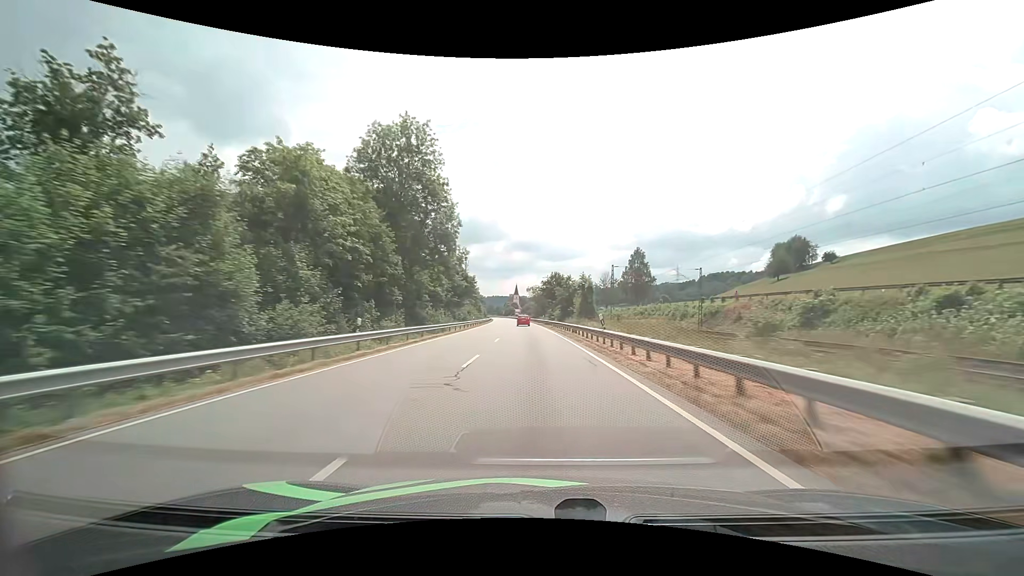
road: primary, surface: asphalt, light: Day
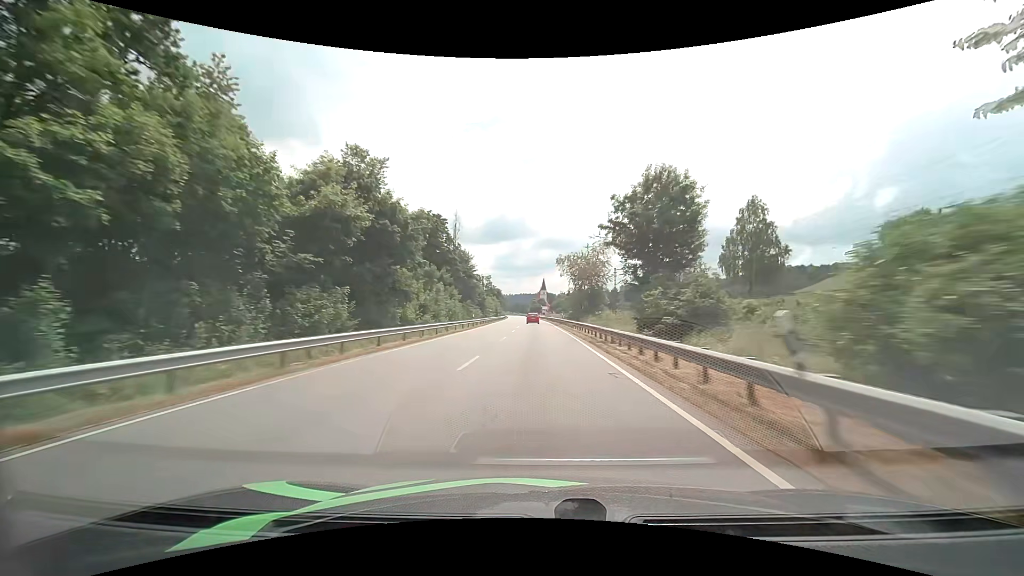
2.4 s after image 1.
(-1.5, +62.4) m; -3°
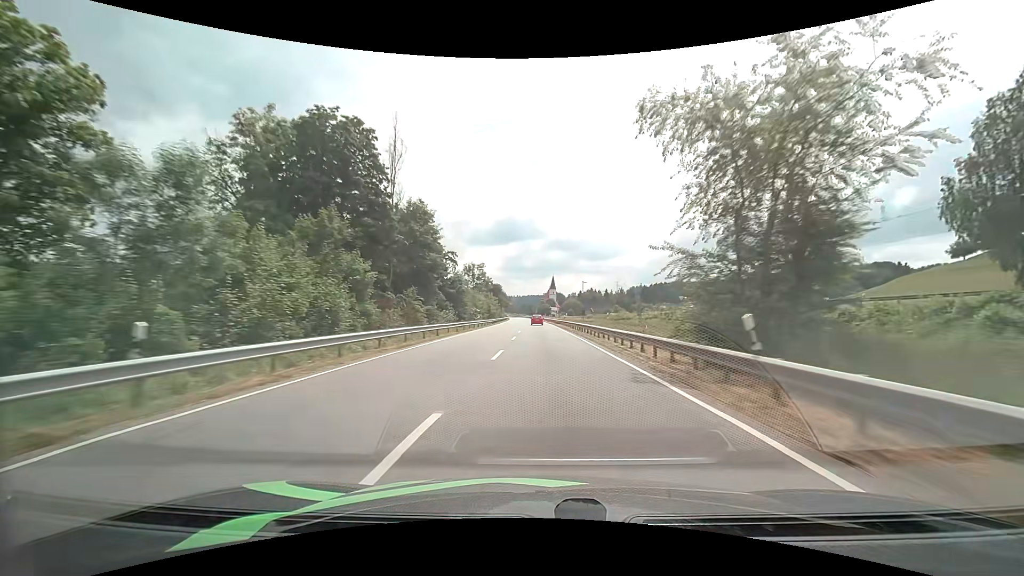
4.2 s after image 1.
(-0.8, +45.7) m; -1°
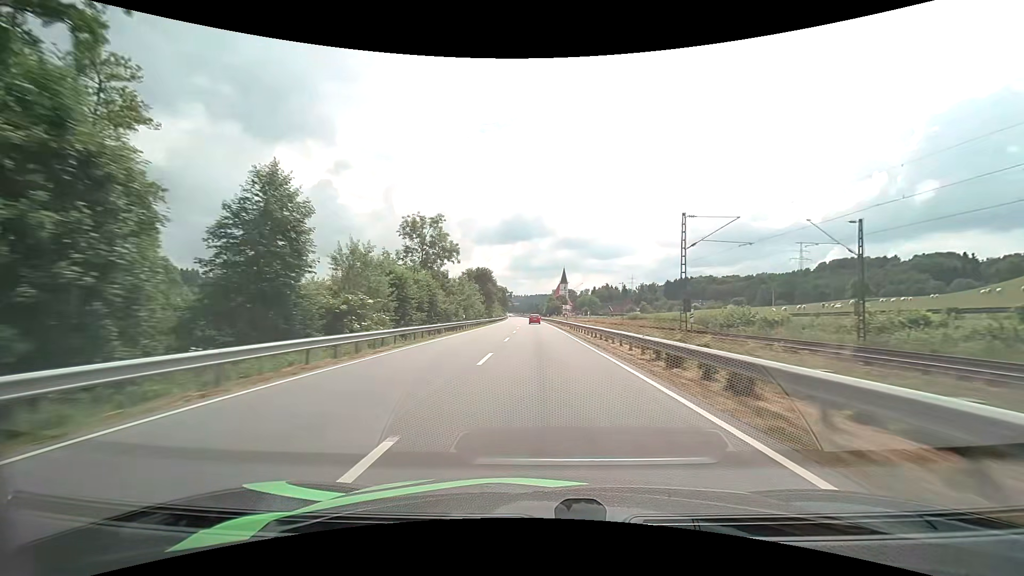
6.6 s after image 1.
(0.0, +62.0) m; -1°
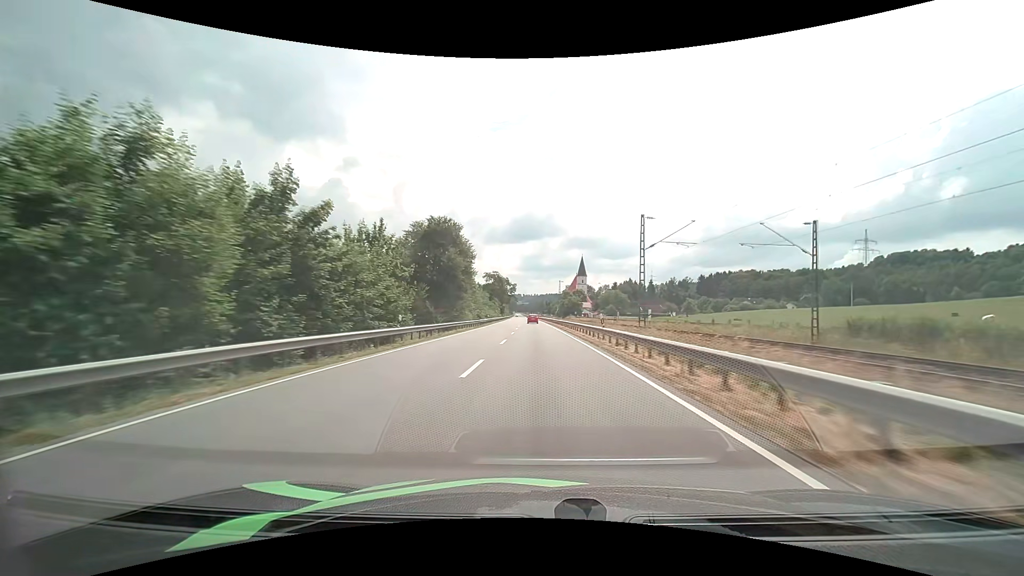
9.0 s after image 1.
(-0.9, +63.2) m; -1°
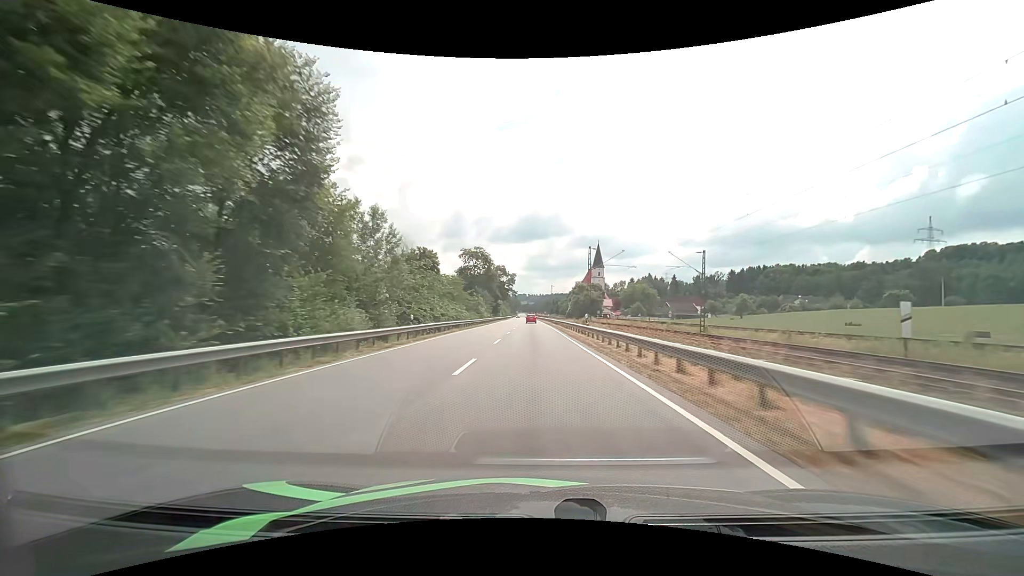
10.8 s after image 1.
(-0.2, +48.0) m; 0°
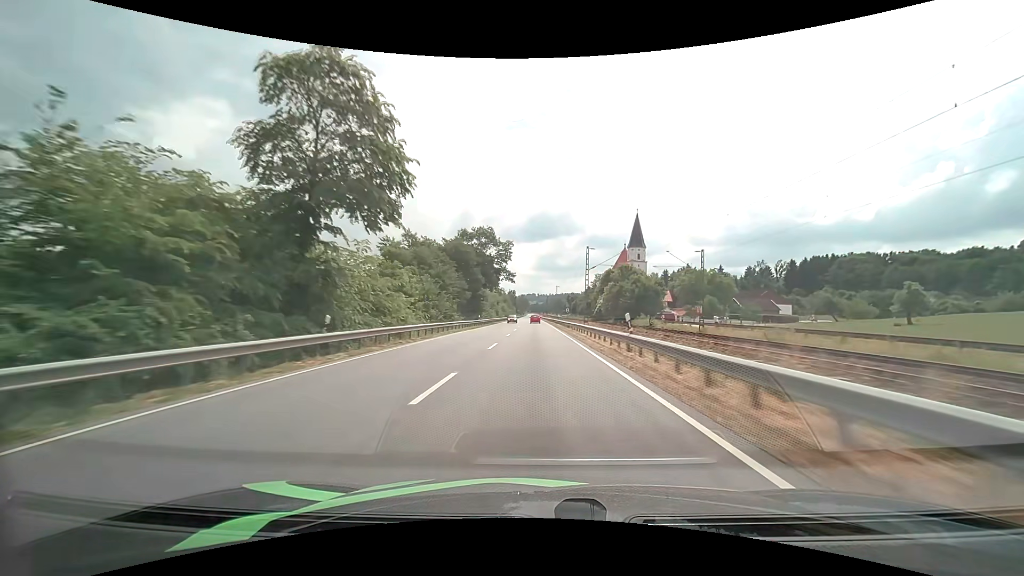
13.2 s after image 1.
(-0.8, +64.1) m; -1°
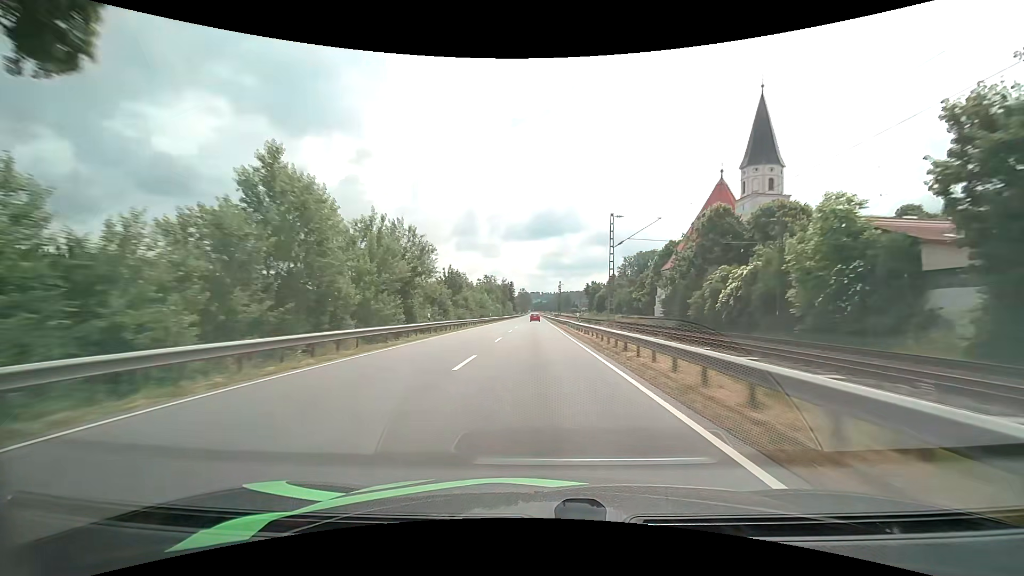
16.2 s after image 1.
(0.0, +80.2) m; 0°
(0, +10) (0, +20) (0, +30) (0, +40) (0, +50) (0, +60) (0, +70) (0, +80) (-1, +90) (-1, +100) m
